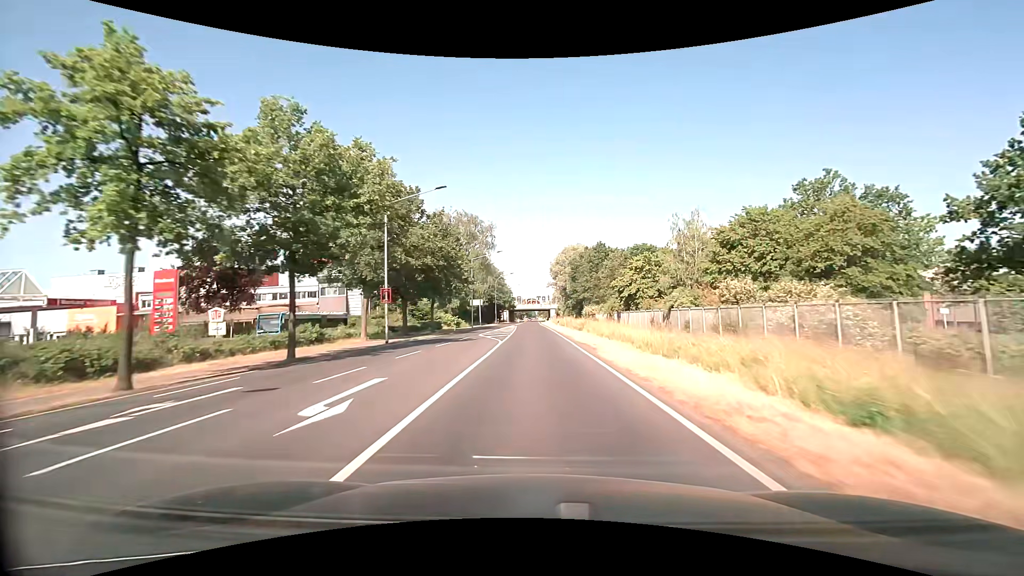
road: secondary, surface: asphalt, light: Day
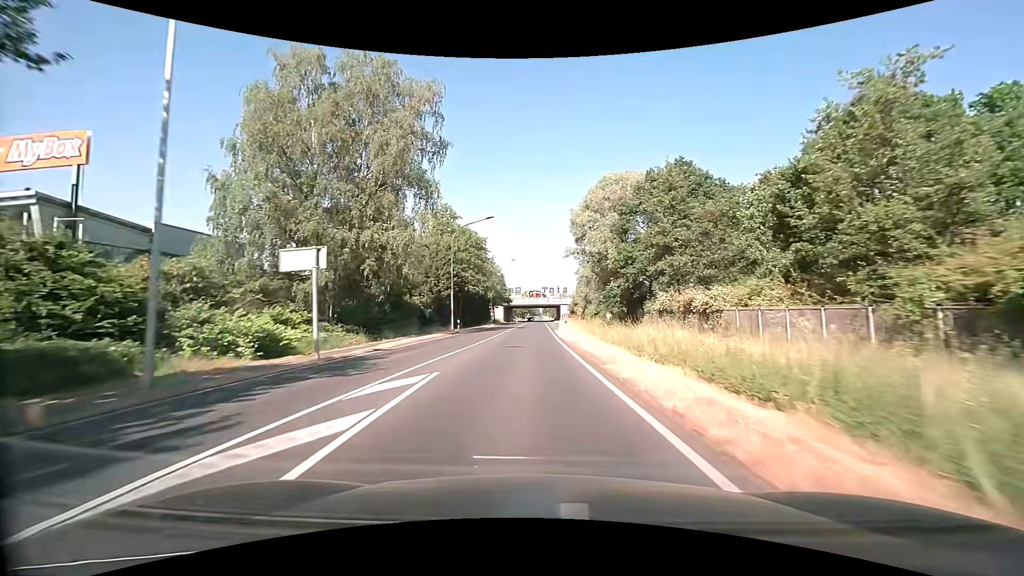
(-0.2, +53.7) m; 0°
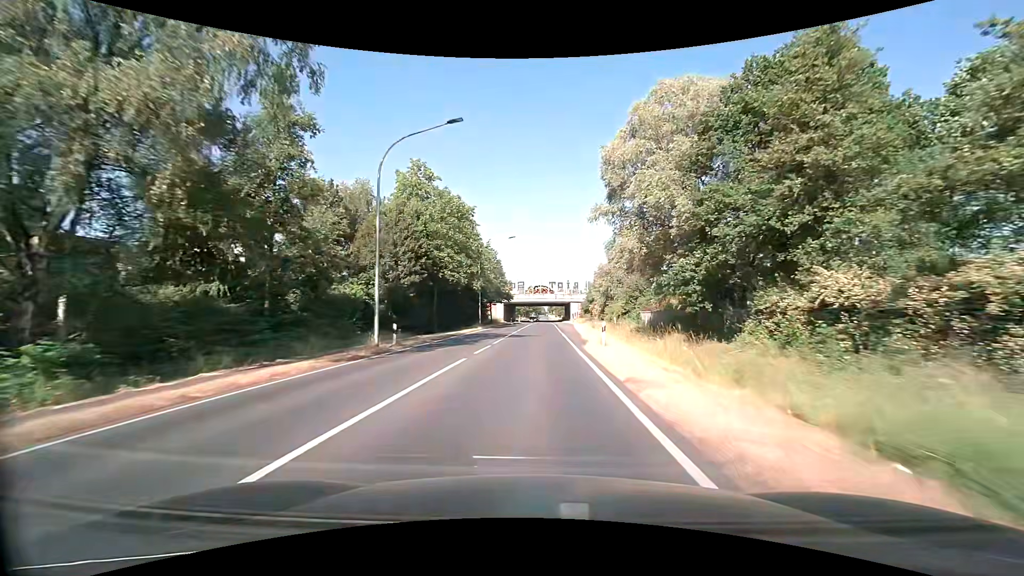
(-0.2, +21.3) m; -1°
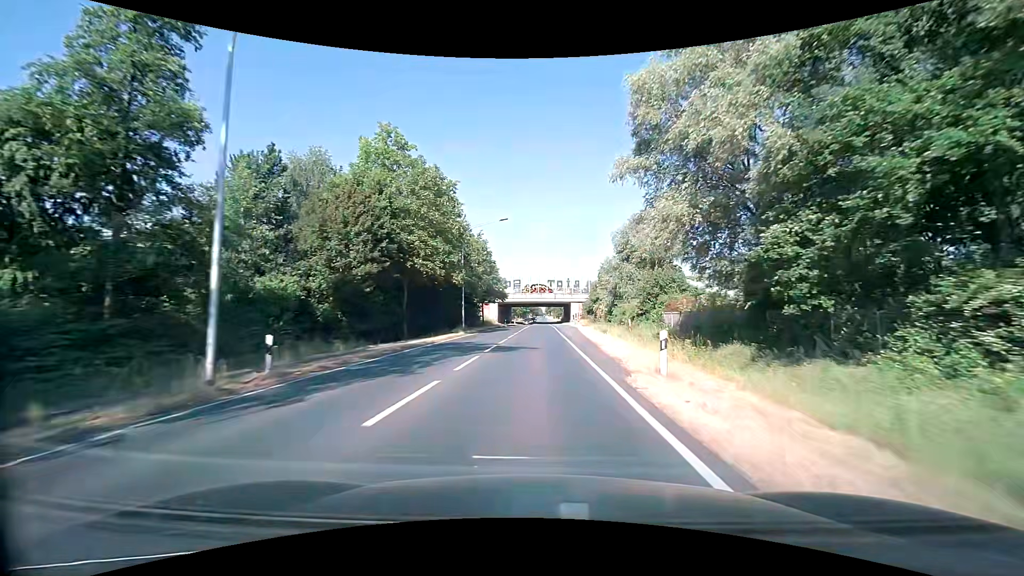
(0.0, +10.6) m; 0°
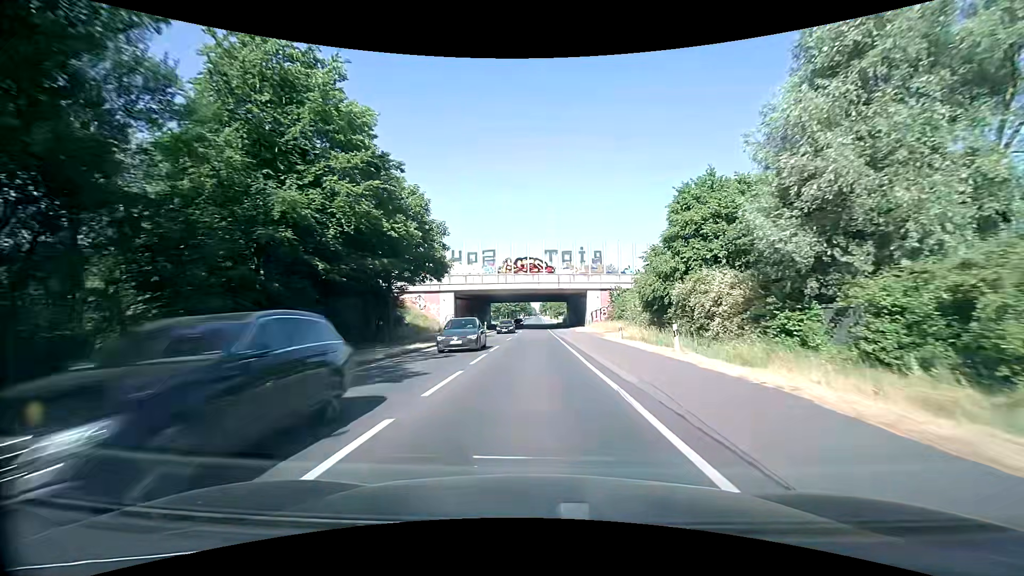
(+0.9, +52.3) m; +1°
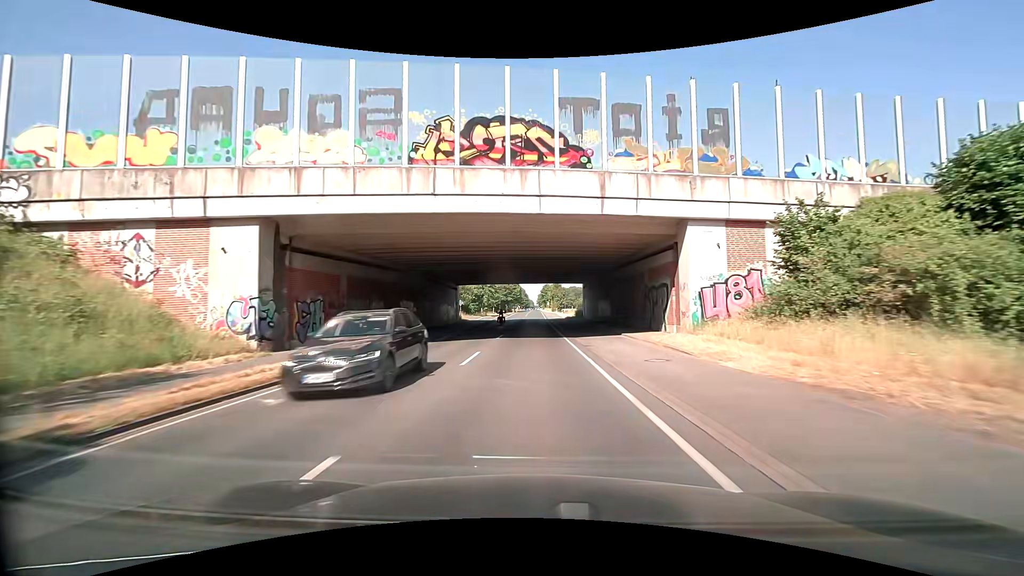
(+0.3, +43.8) m; +1°
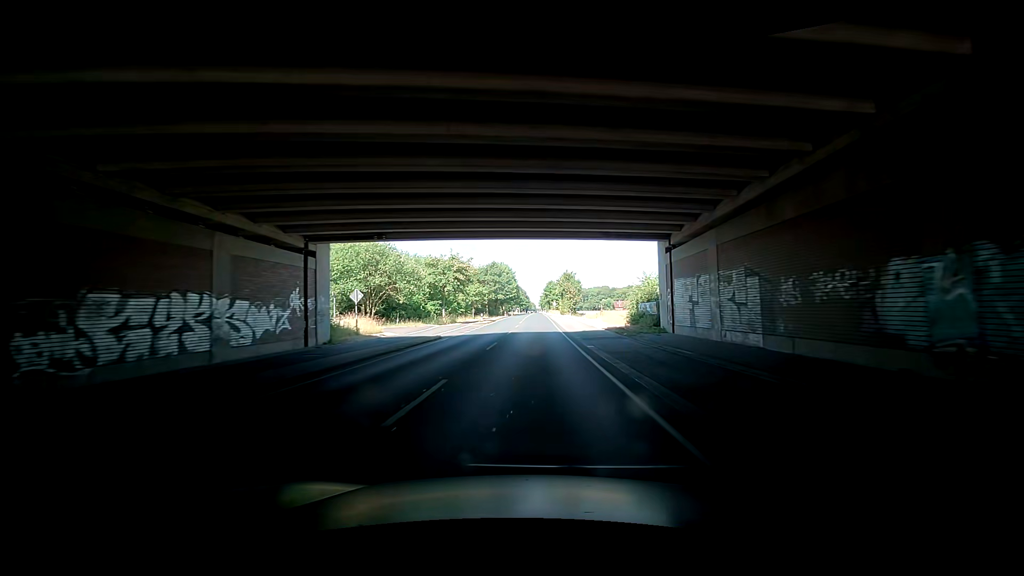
(+0.5, +42.7) m; +3°
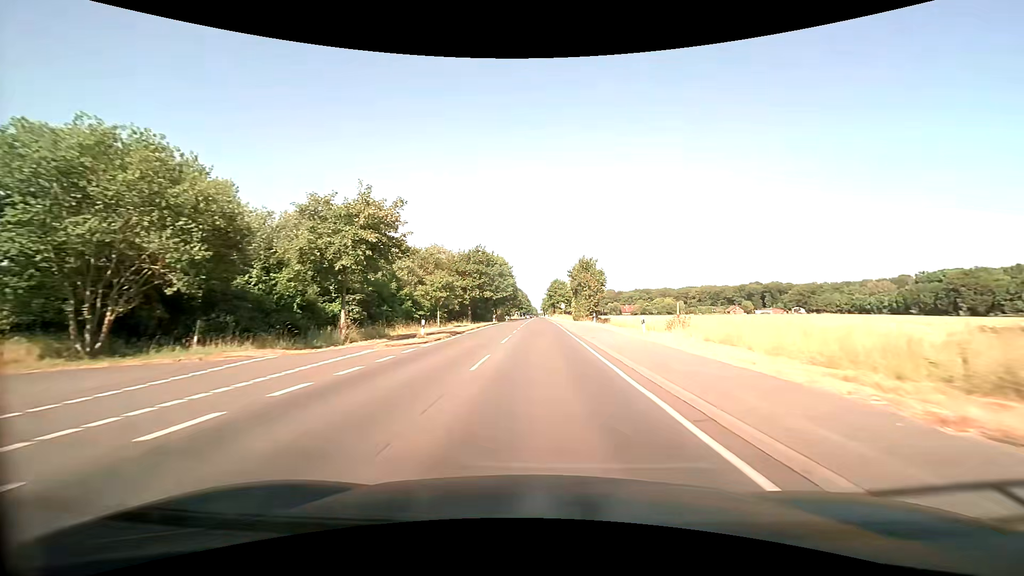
(-0.4, +30.3) m; -4°
(0, +10) (0, +20) (+1, +30) (+1, +40) (+1, +50) (+1, +60) (+2, +70) (+2, +80) (+2, +90) (+2, +100) m
